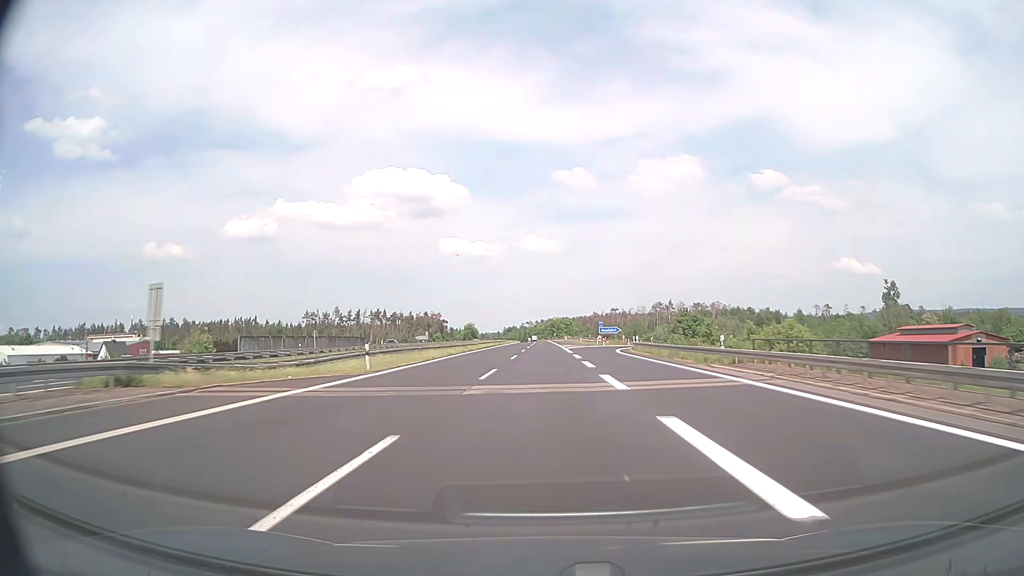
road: motorway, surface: asphalt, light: Day
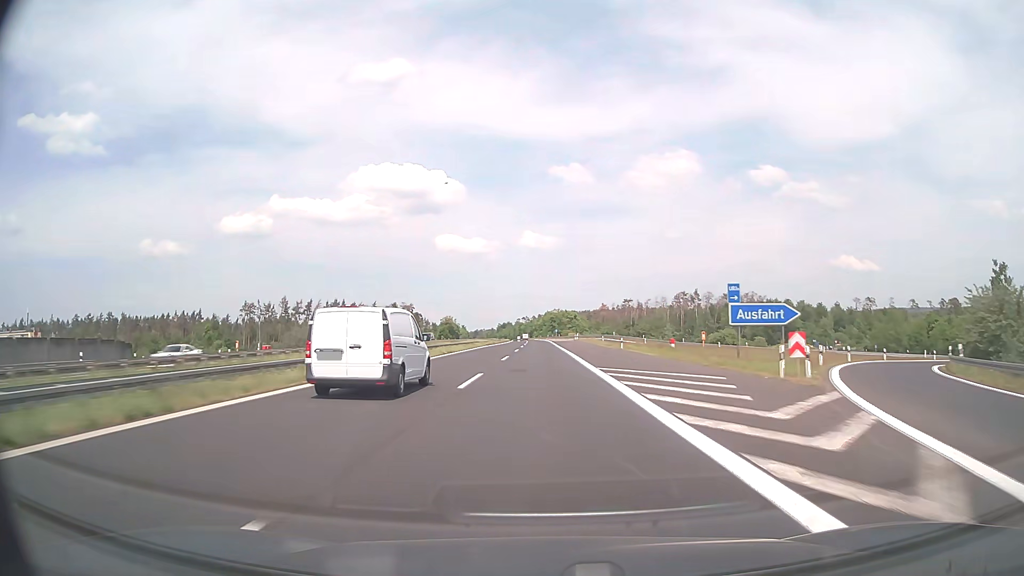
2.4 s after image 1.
(0.0, +76.0) m; 0°
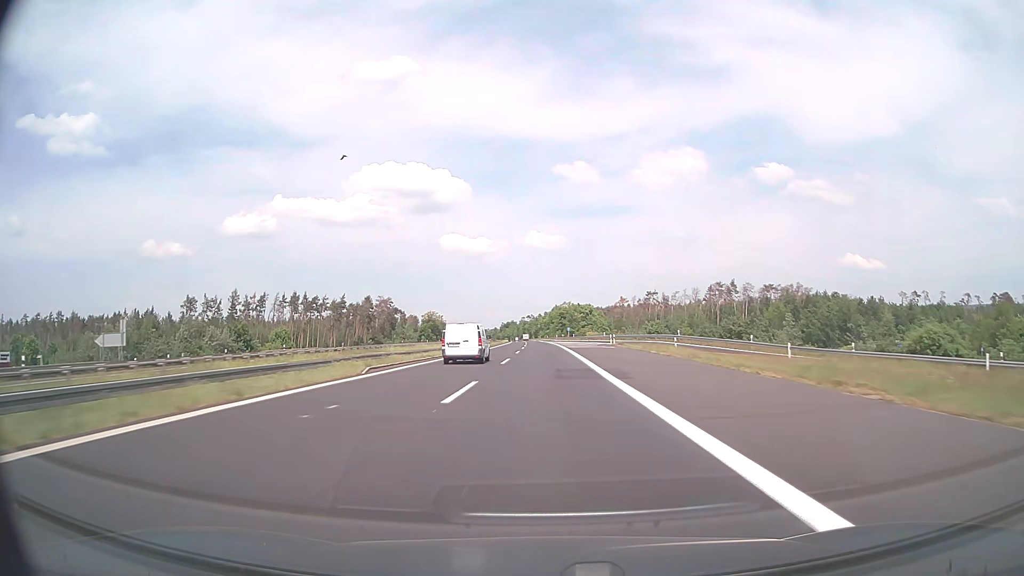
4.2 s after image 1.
(-0.3, +57.0) m; -1°
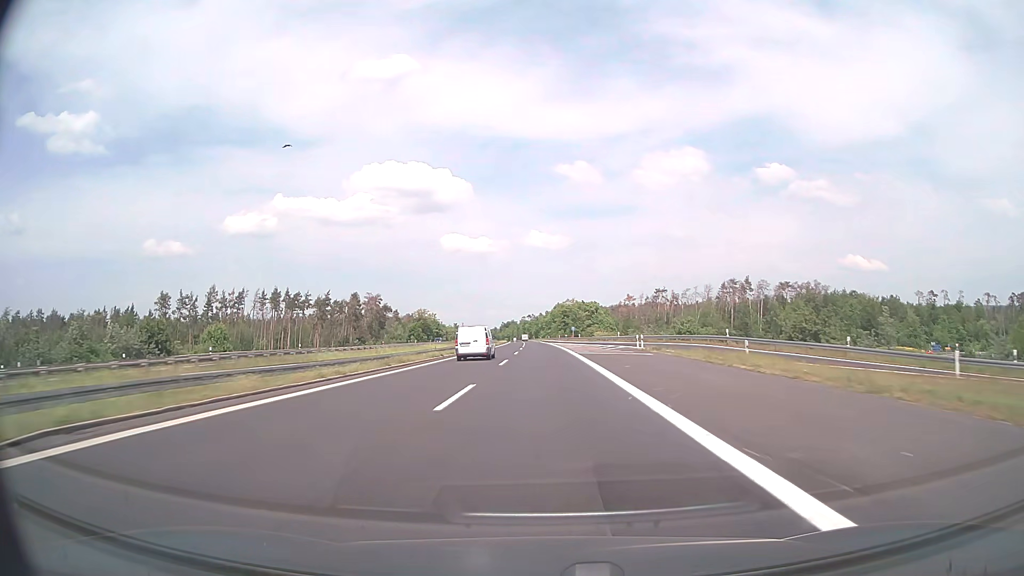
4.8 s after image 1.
(0.0, +19.0) m; 0°
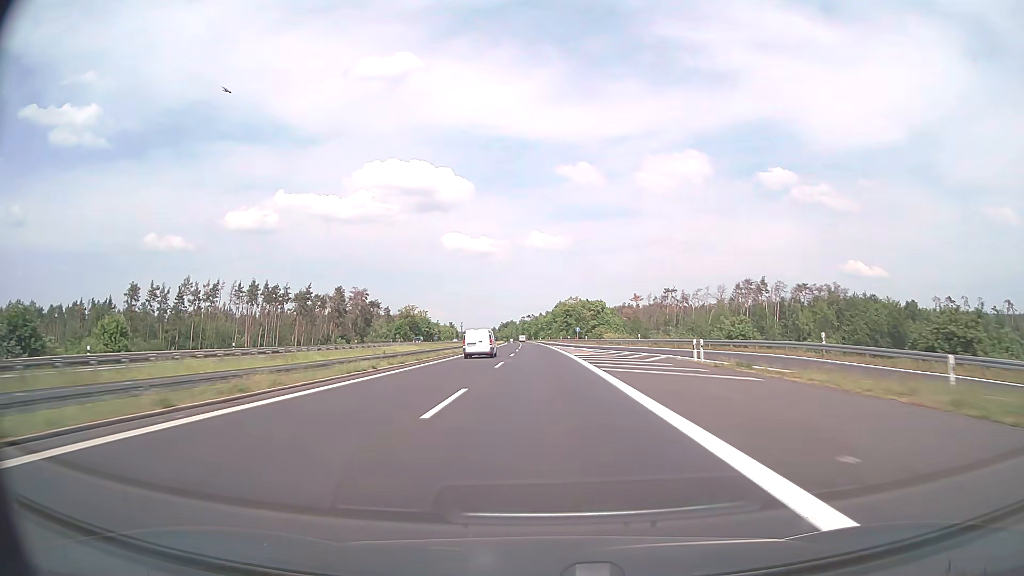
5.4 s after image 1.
(0.0, +19.0) m; 0°
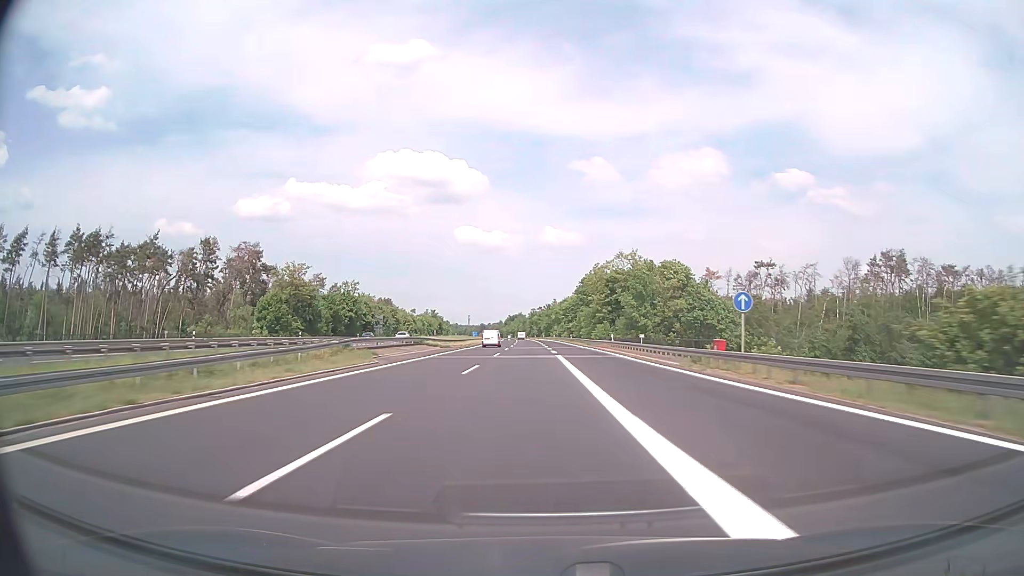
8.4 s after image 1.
(-0.7, +95.2) m; -1°
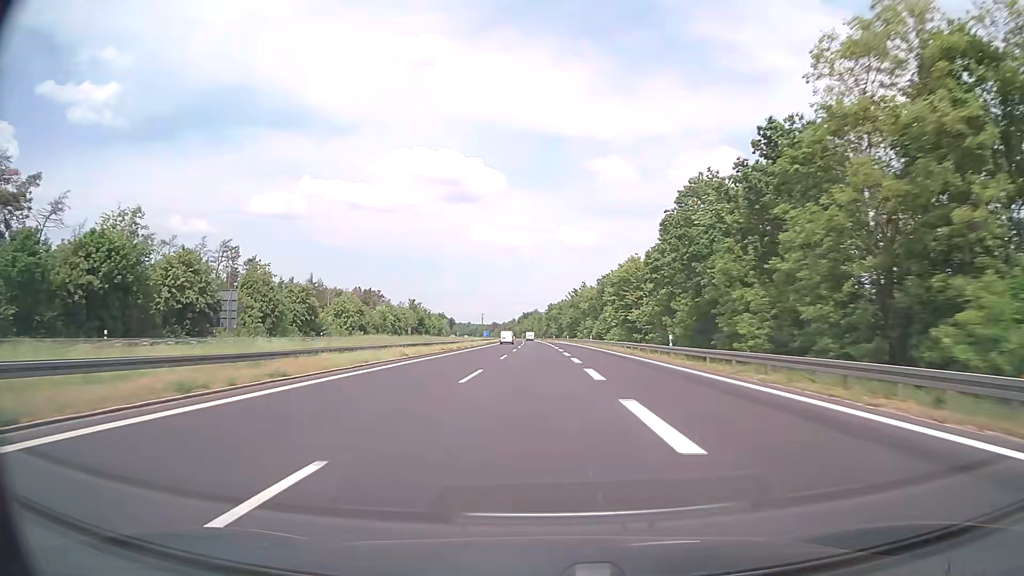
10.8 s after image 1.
(-1.3, +76.3) m; -1°
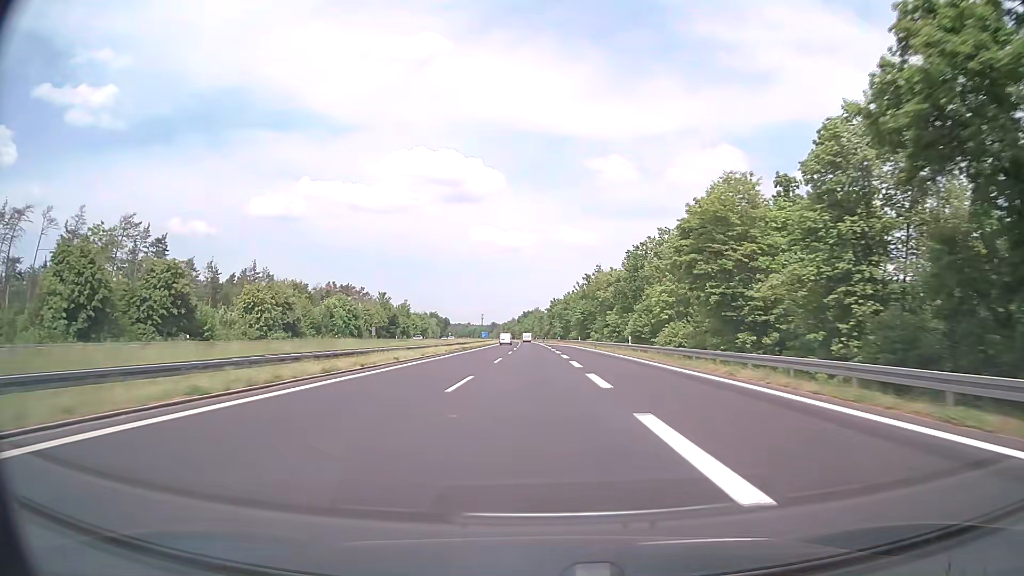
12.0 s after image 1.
(-0.1, +38.2) m; 0°
(0, +10) (0, +20) (0, +30) (0, +40) (0, +50) (0, +60) (0, +70) (-1, +80) (-1, +90) (-1, +100) m
